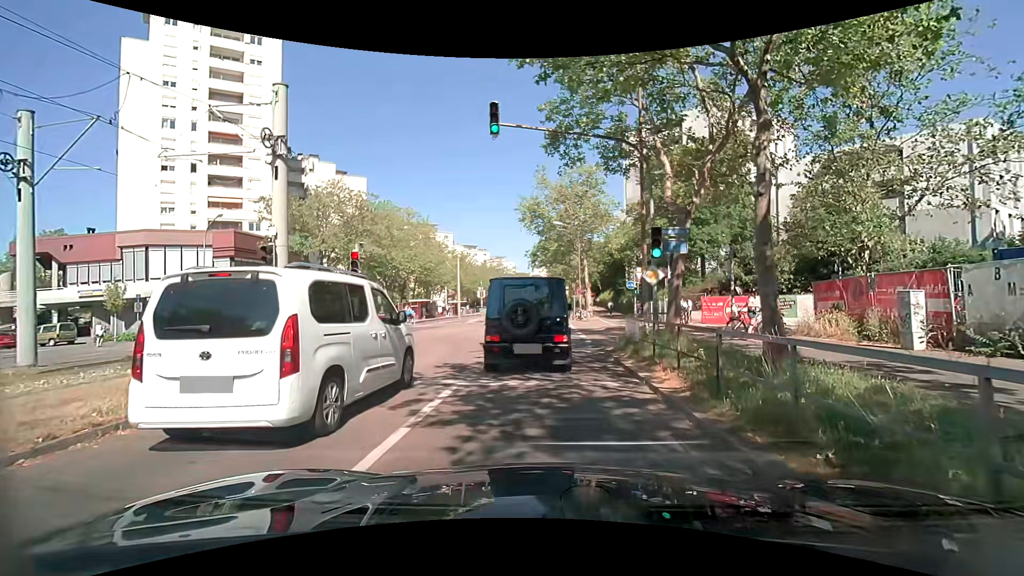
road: tertiary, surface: asphalt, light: Day
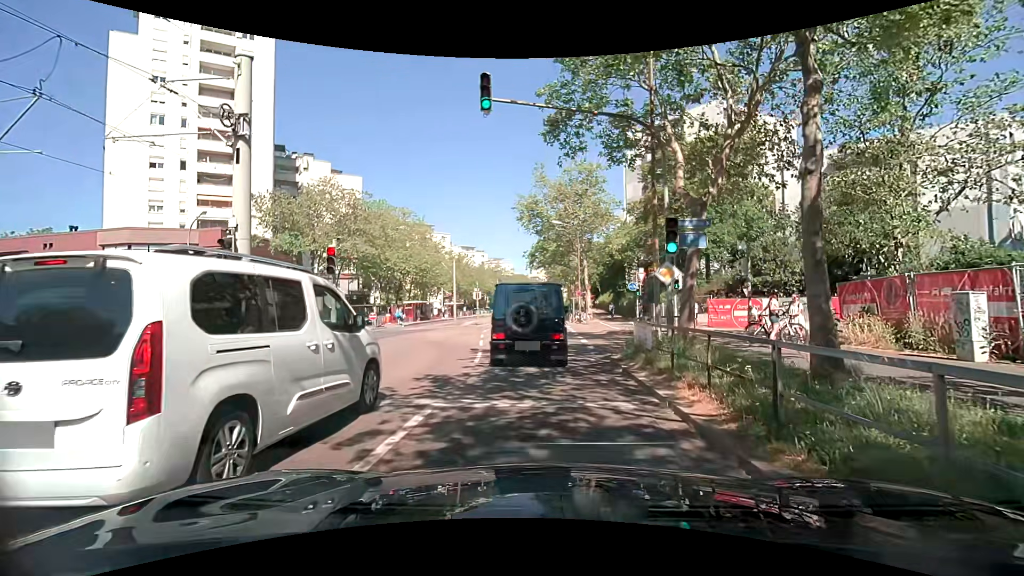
(0.0, +1.8) m; 0°
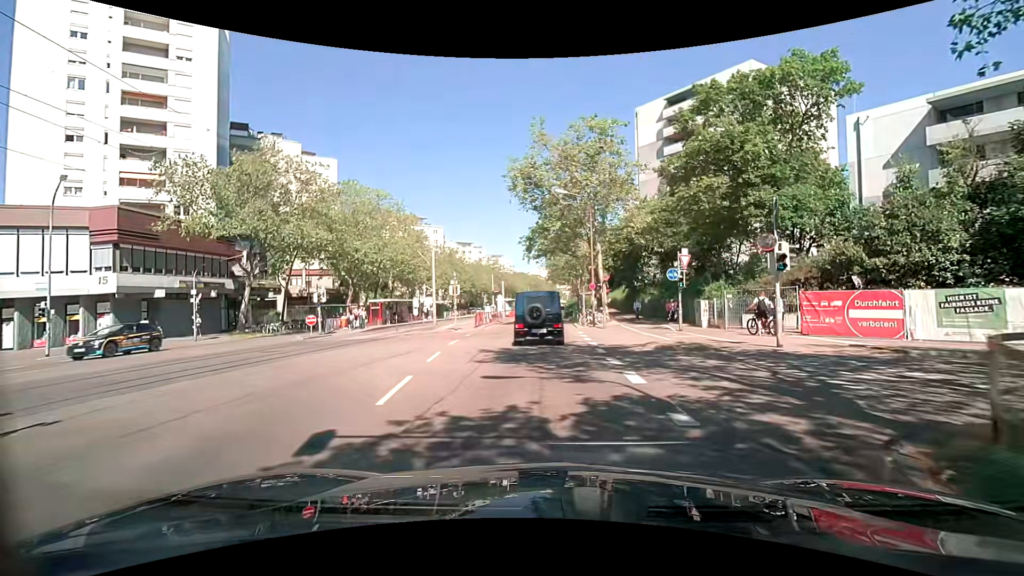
(+0.2, +11.8) m; 0°
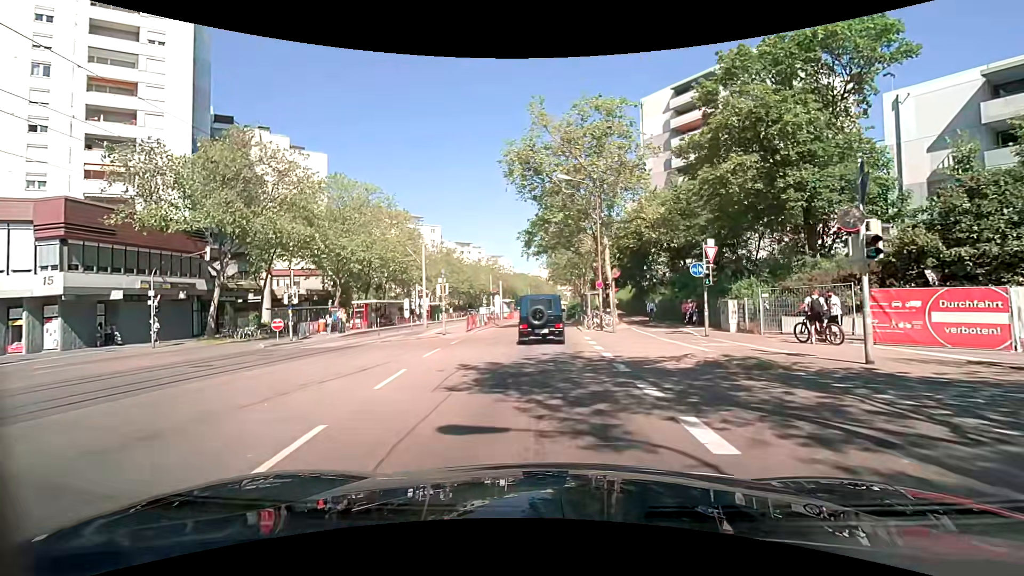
(0.0, +4.1) m; 0°
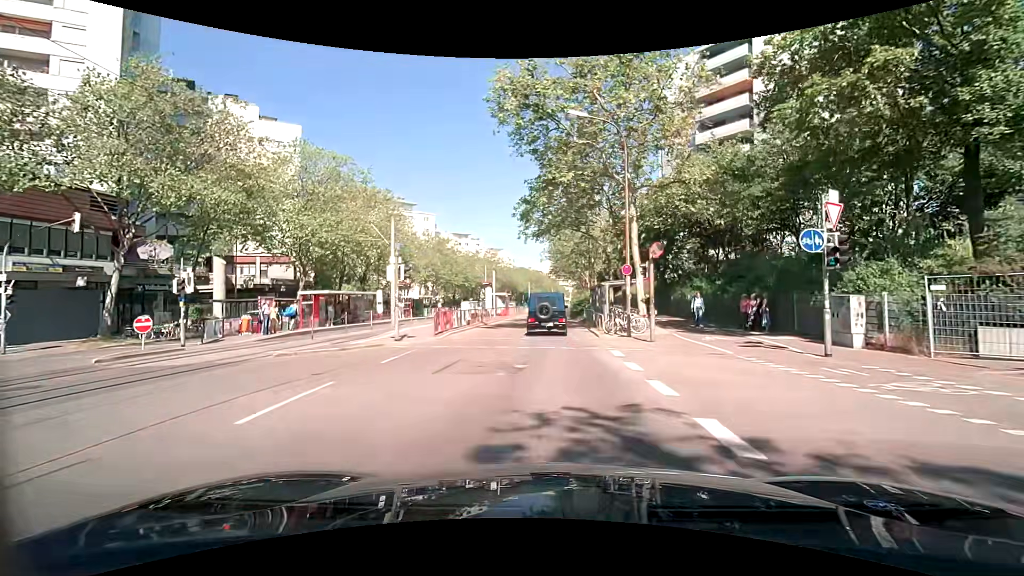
(0.0, +9.3) m; +1°
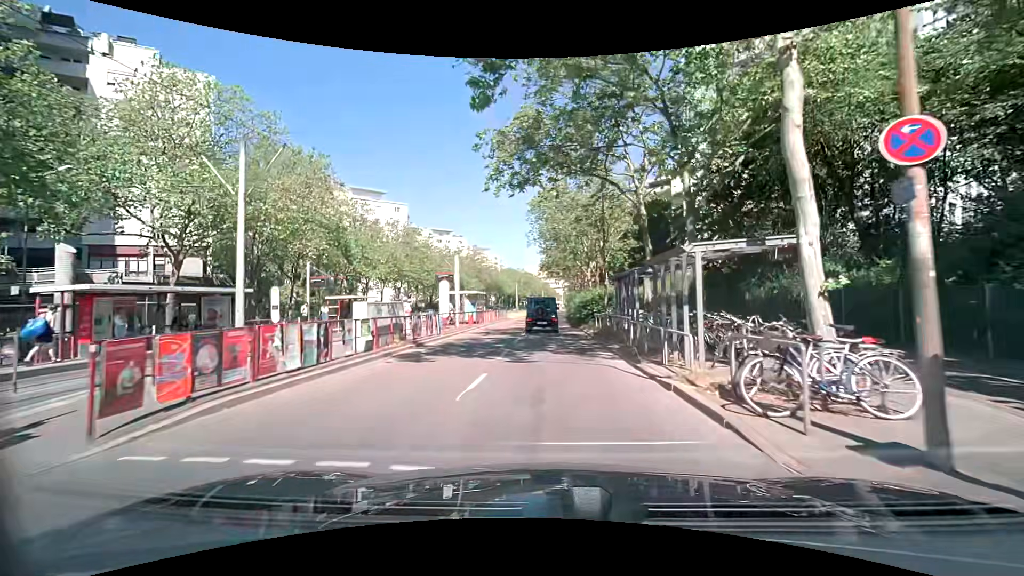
(-0.1, +16.1) m; 0°
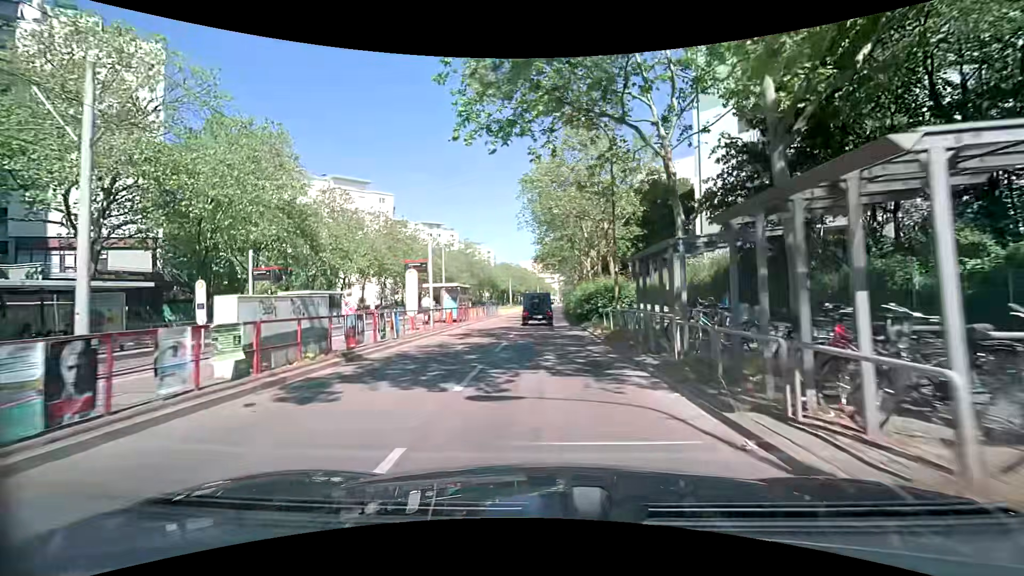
(0.0, +5.8) m; 0°
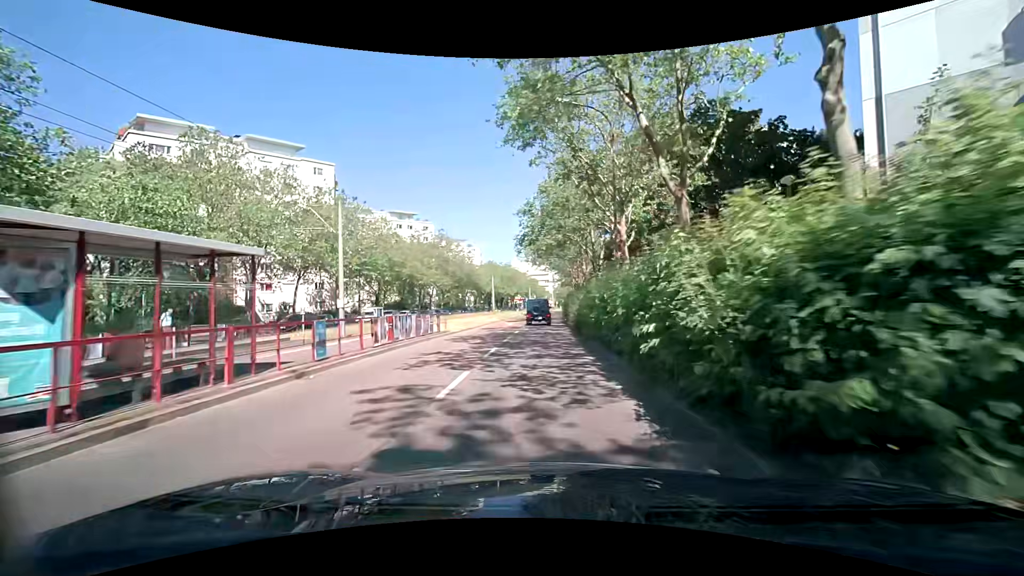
(+0.3, +24.8) m; +1°
(0, +10) (0, +20) (0, +30) (0, +40) (0, +50) (+1, +60) (+1, +70) (+1, +80) (+2, +90) (+2, +100) m
